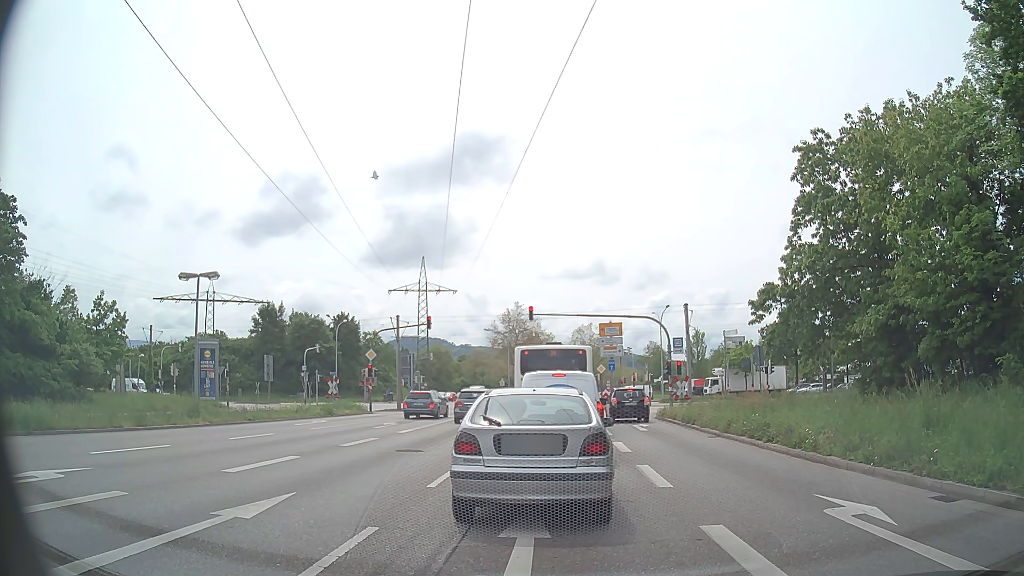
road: primary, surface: asphalt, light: Day
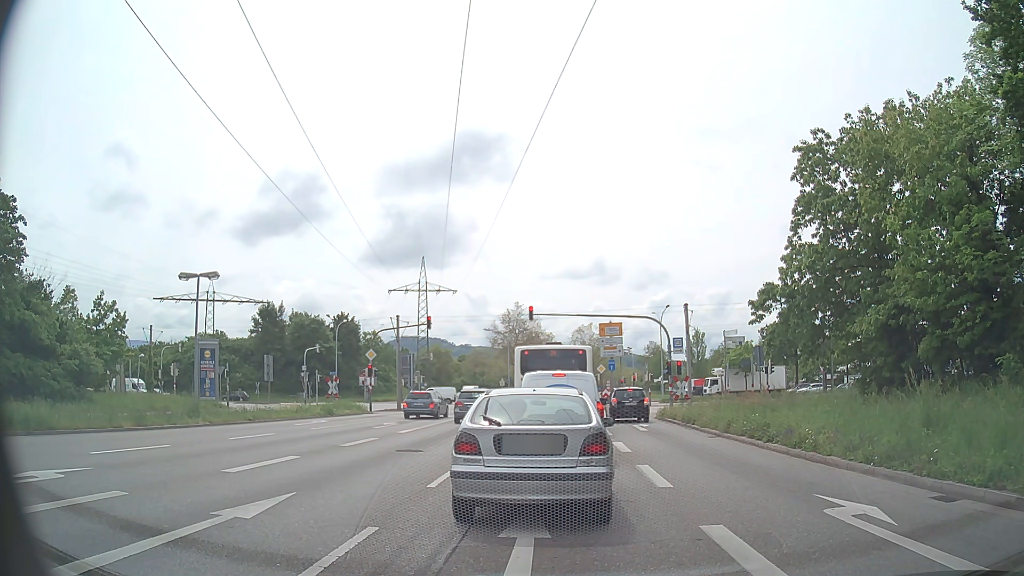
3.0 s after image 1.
(0.0, 0.0) m; 0°
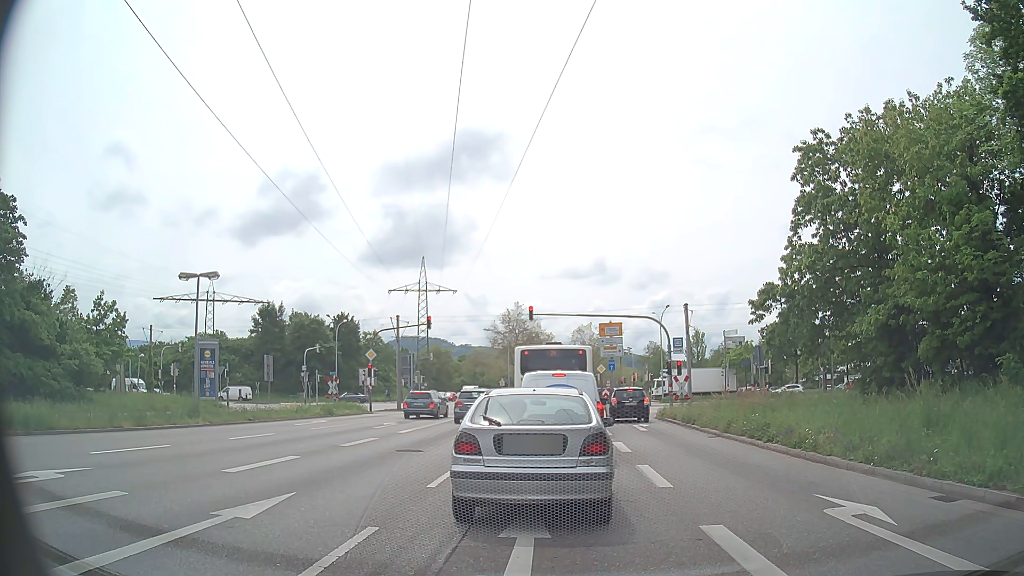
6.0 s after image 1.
(0.0, 0.0) m; 0°
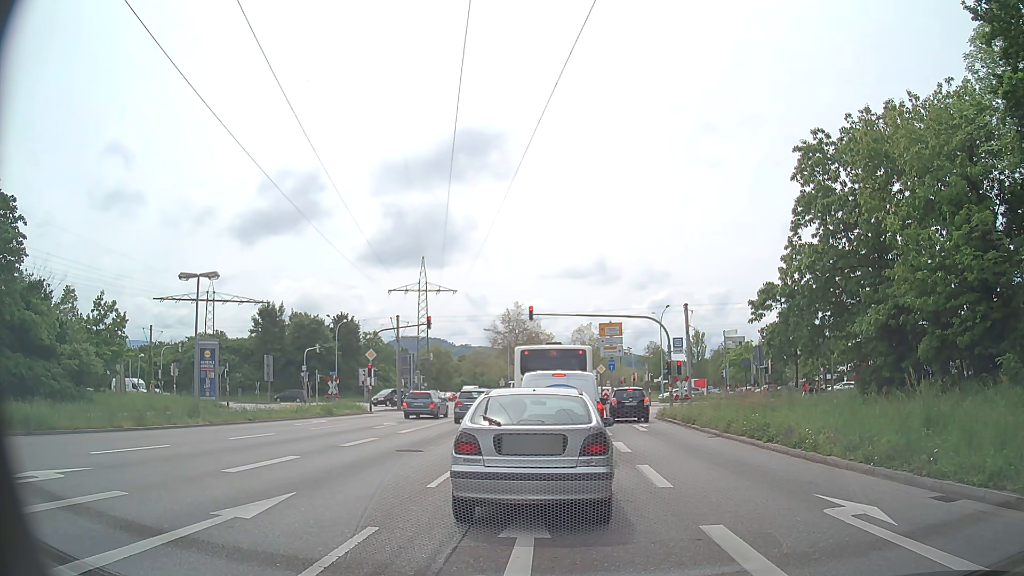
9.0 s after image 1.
(0.0, 0.0) m; 0°
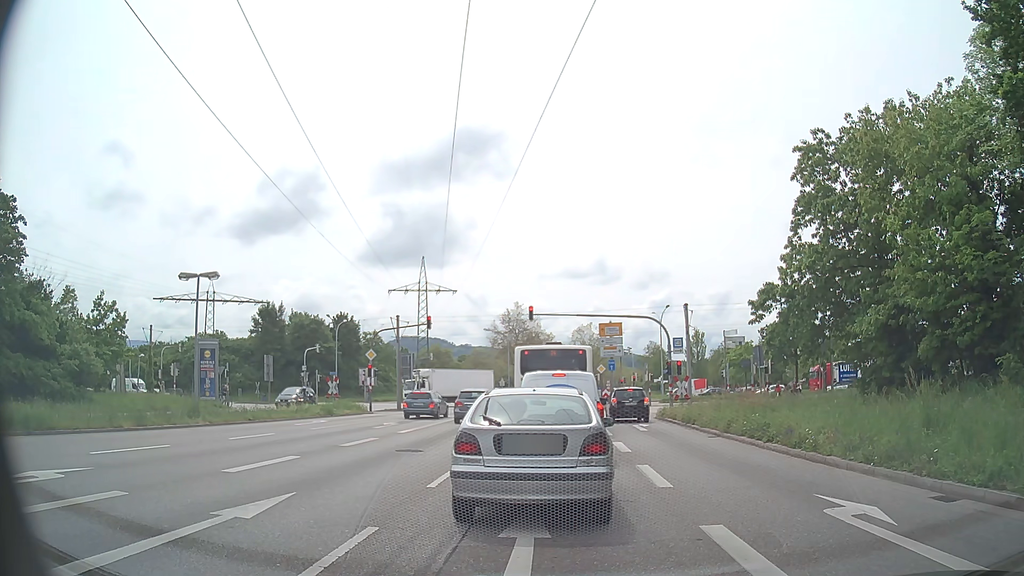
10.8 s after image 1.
(0.0, 0.0) m; 0°
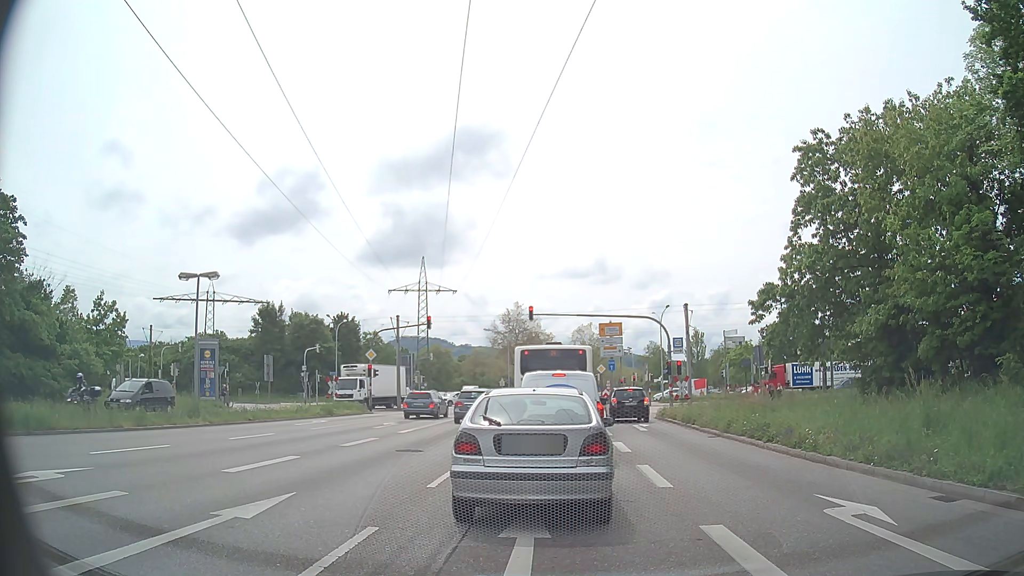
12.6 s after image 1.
(0.0, 0.0) m; 0°
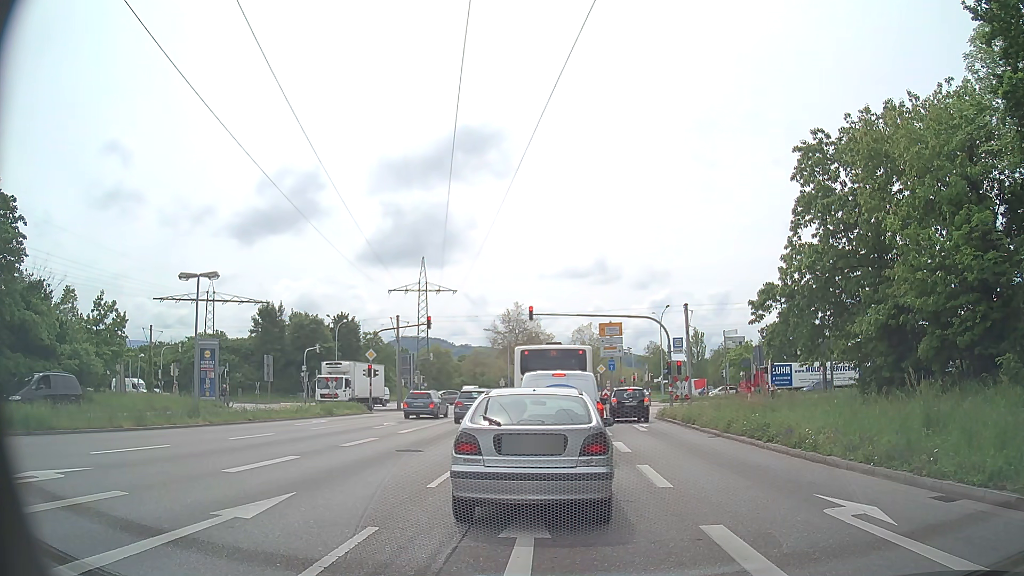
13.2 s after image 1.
(0.0, 0.0) m; 0°
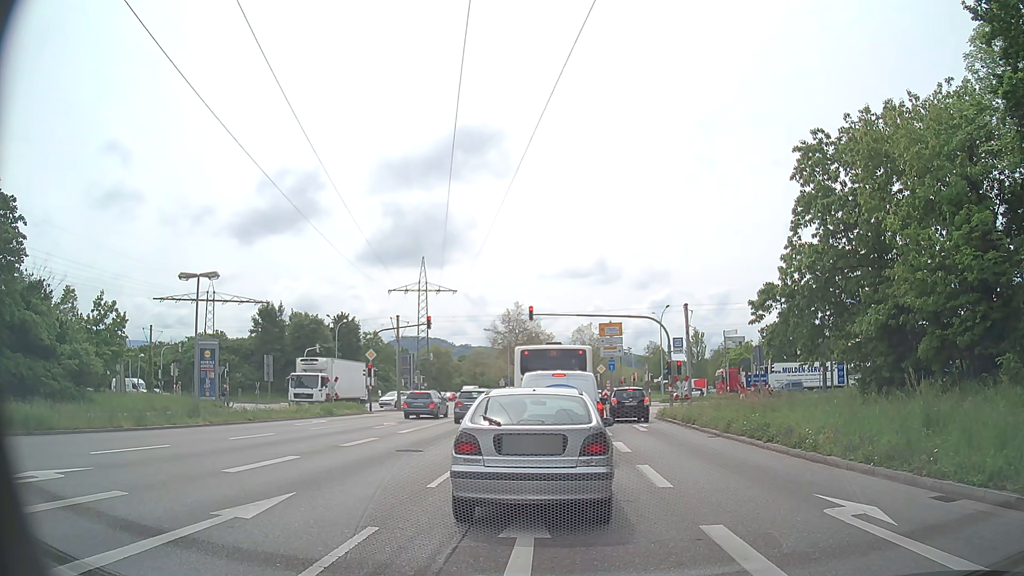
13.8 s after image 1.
(0.0, 0.0) m; 0°
